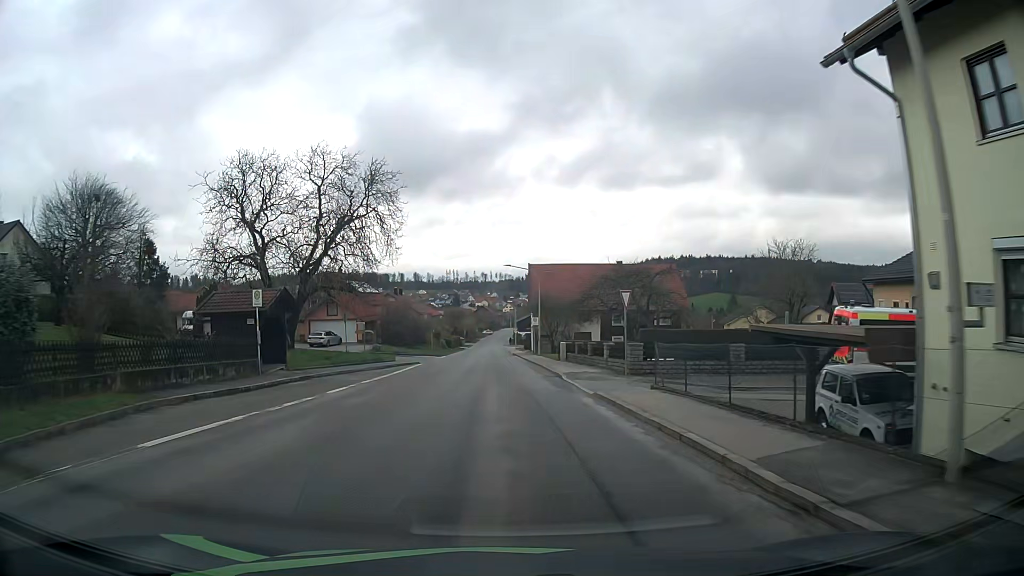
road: tertiary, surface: asphalt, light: Day
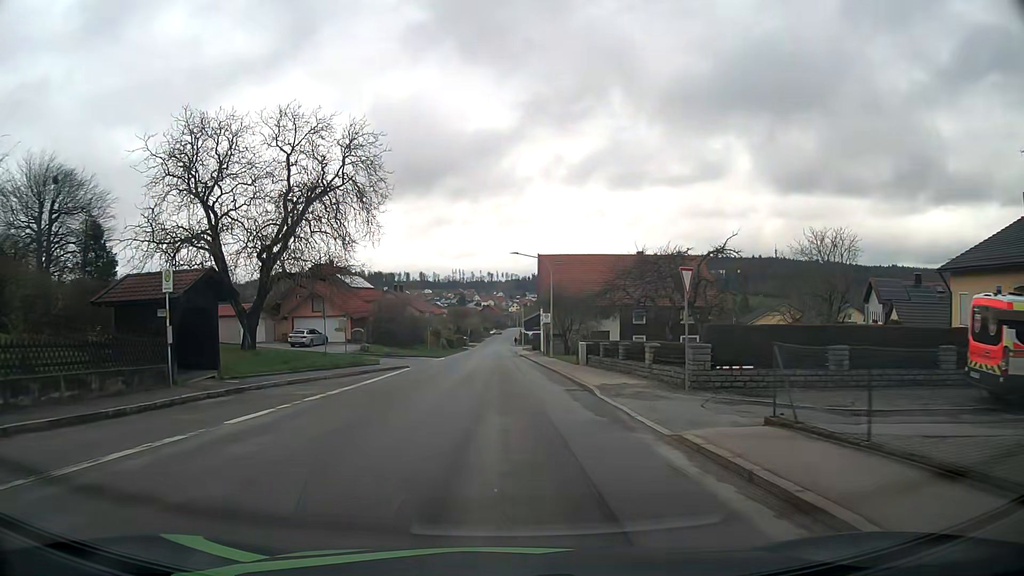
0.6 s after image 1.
(0.0, +7.5) m; -1°
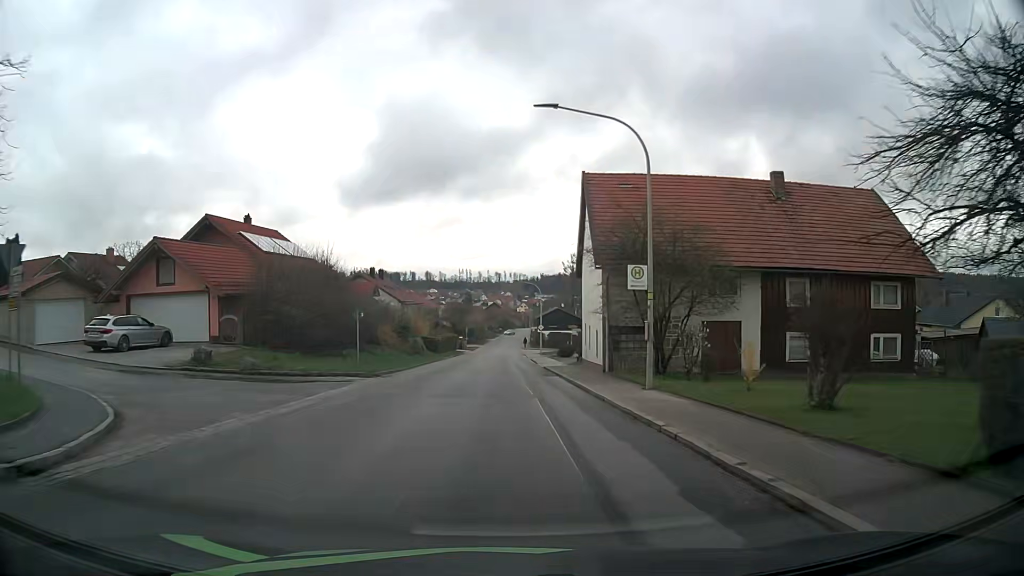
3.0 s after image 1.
(-0.2, +30.0) m; 0°
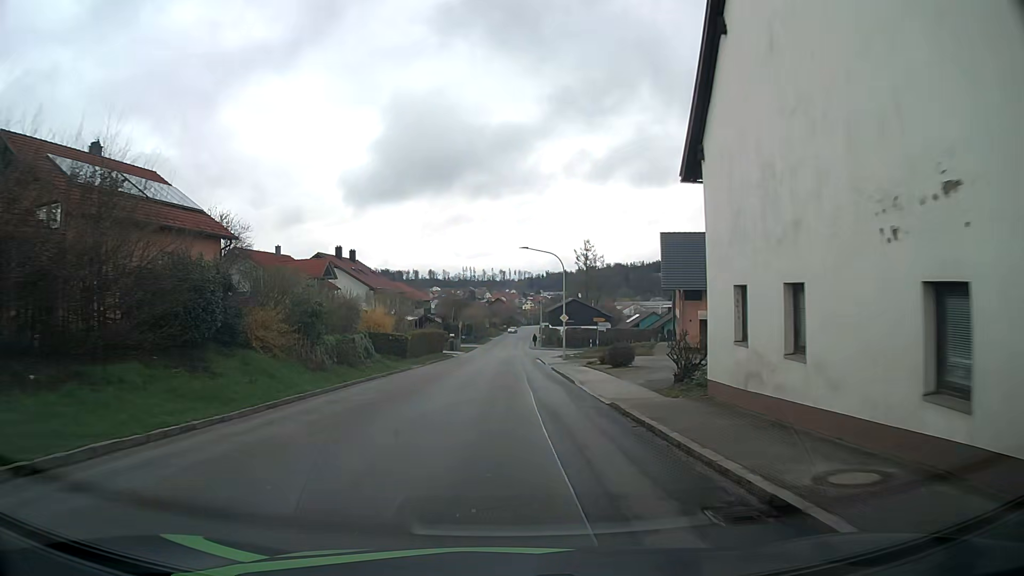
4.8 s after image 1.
(-0.1, +22.2) m; -1°
